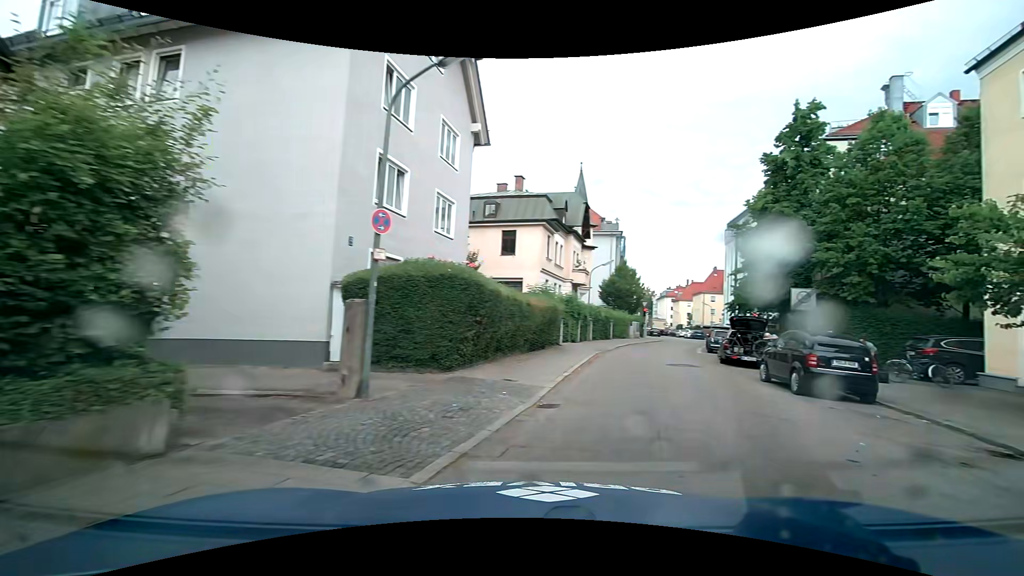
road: residential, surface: asphalt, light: Day
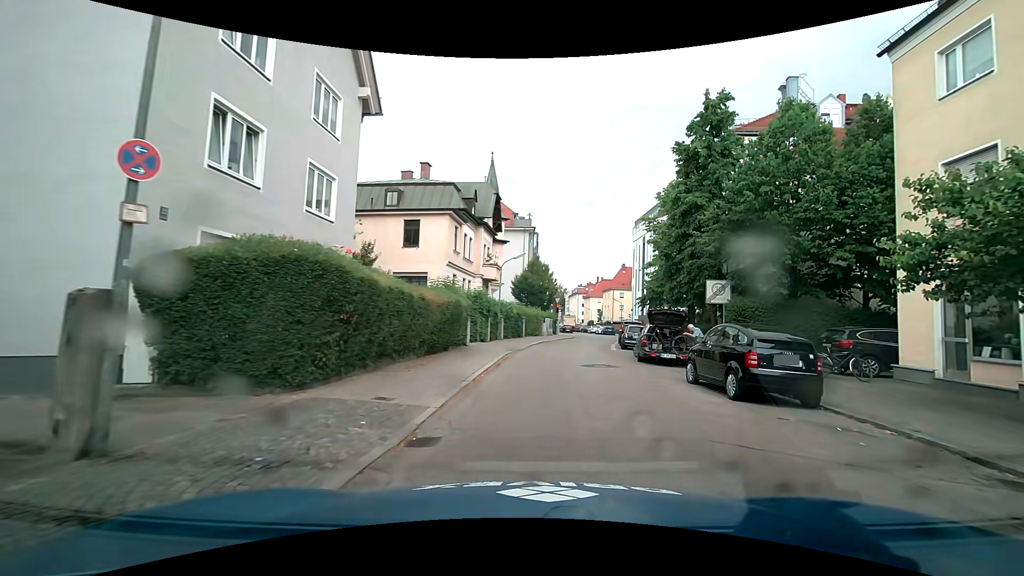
(+0.3, +2.9) m; +8°
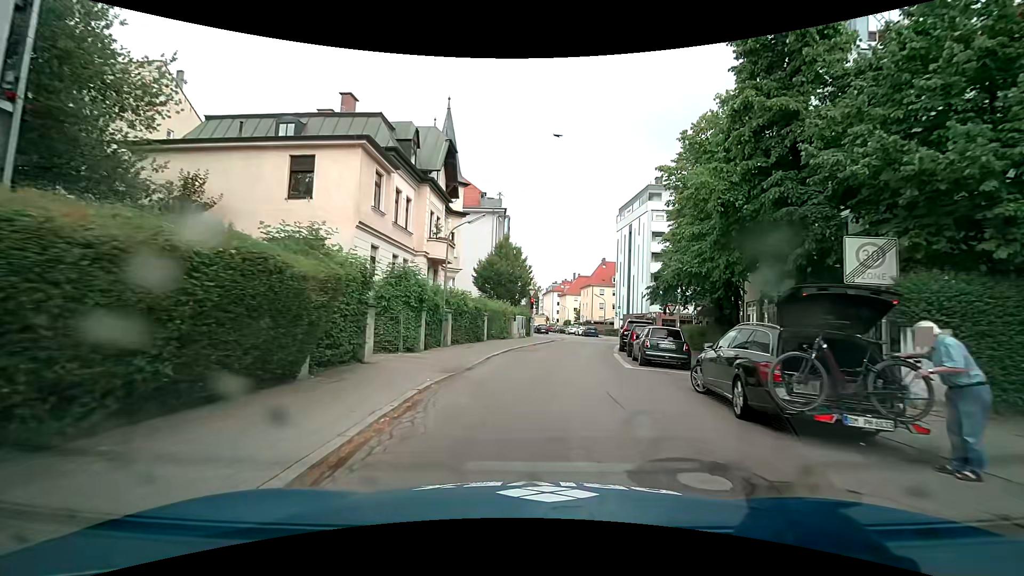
(+0.2, +12.0) m; +3°
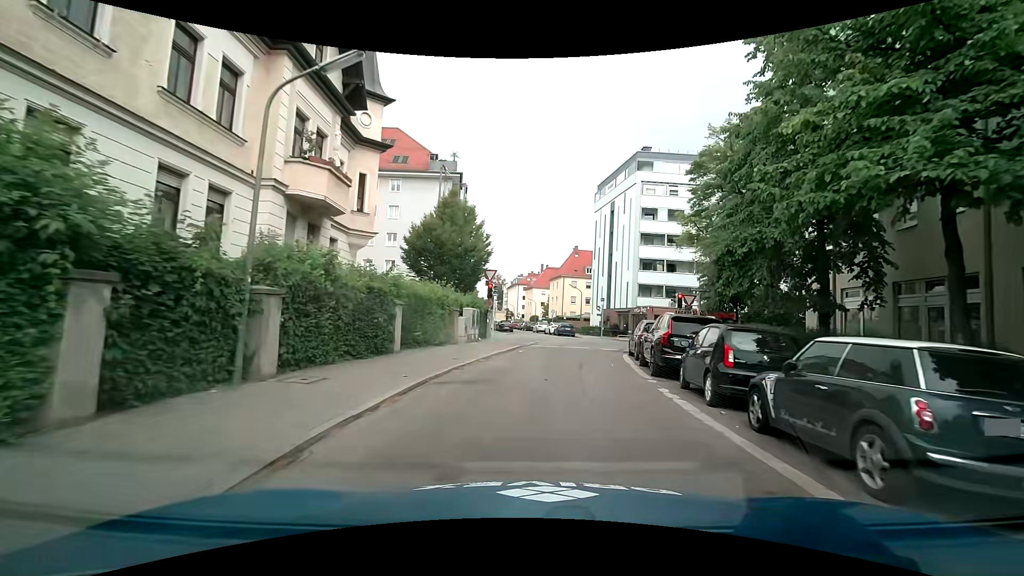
(+0.3, +13.2) m; +4°
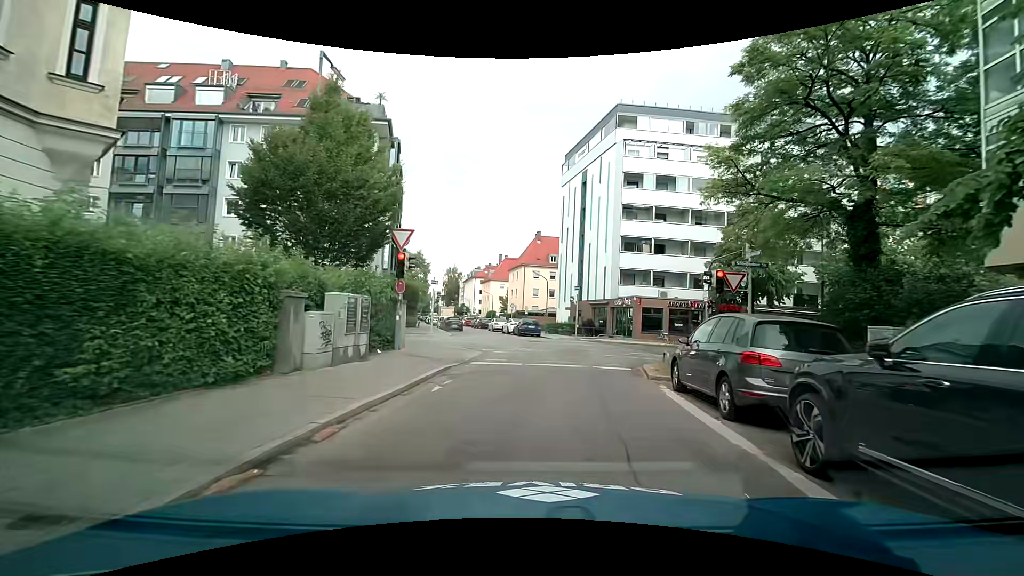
(+0.4, +11.8) m; +4°
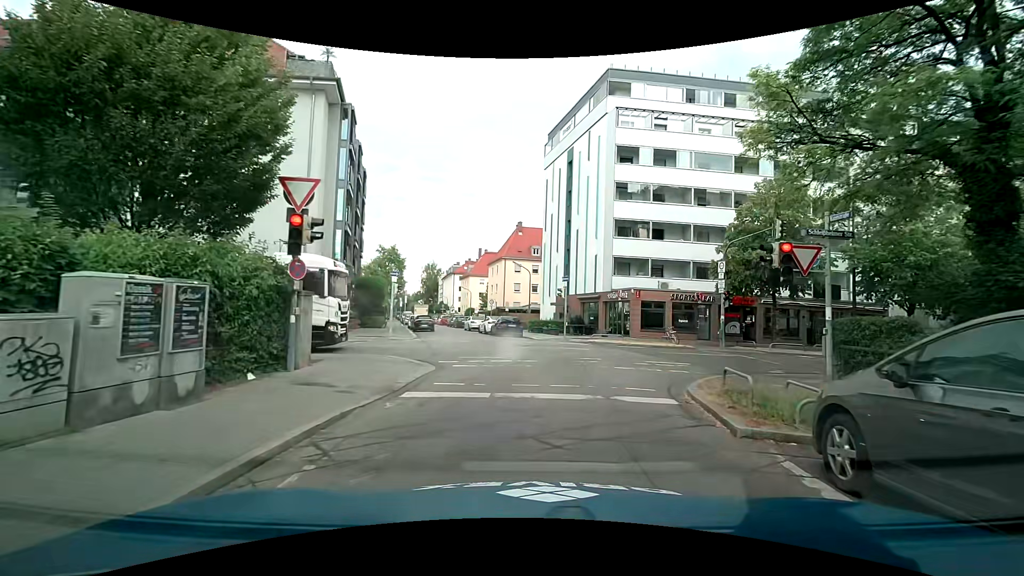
(0.0, +5.7) m; +3°
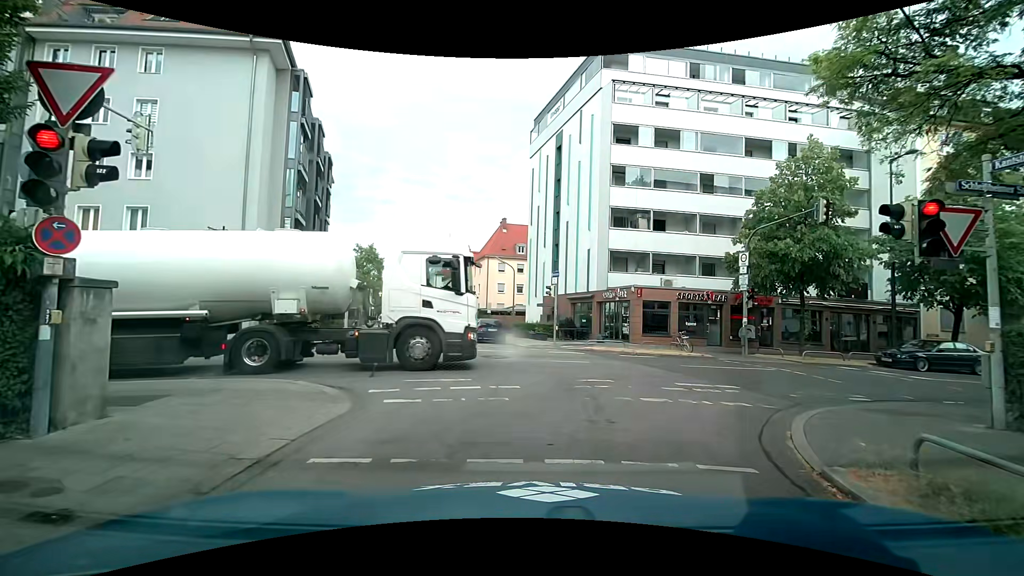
(0.0, +4.4) m; +1°
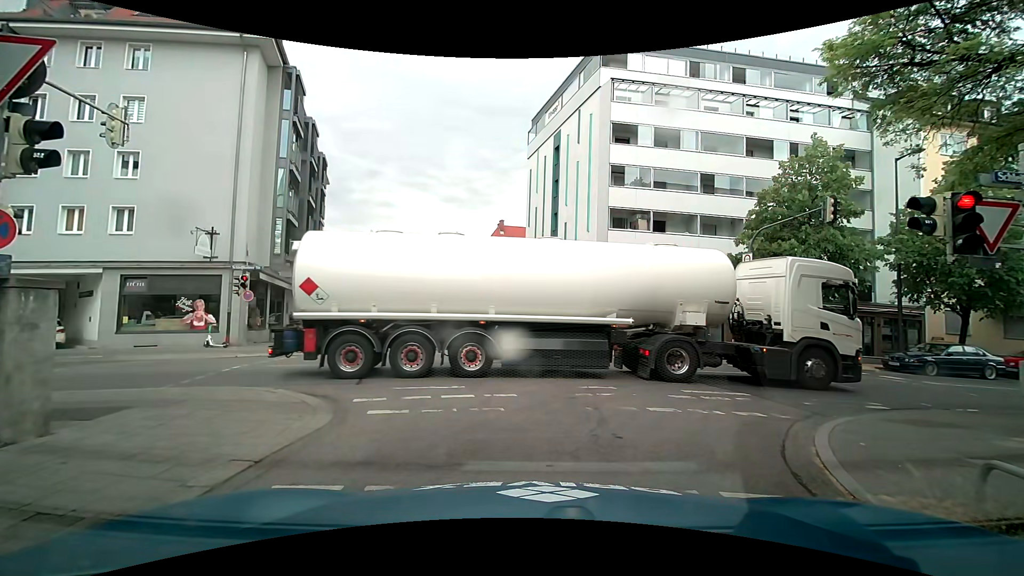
(0.0, +0.7) m; 0°
